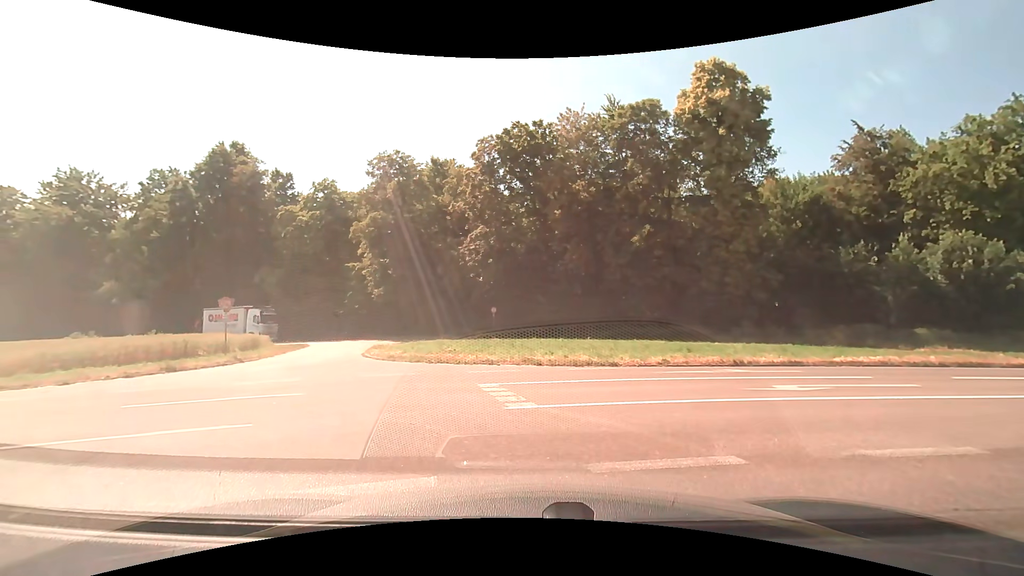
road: unclassified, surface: asphalt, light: Day
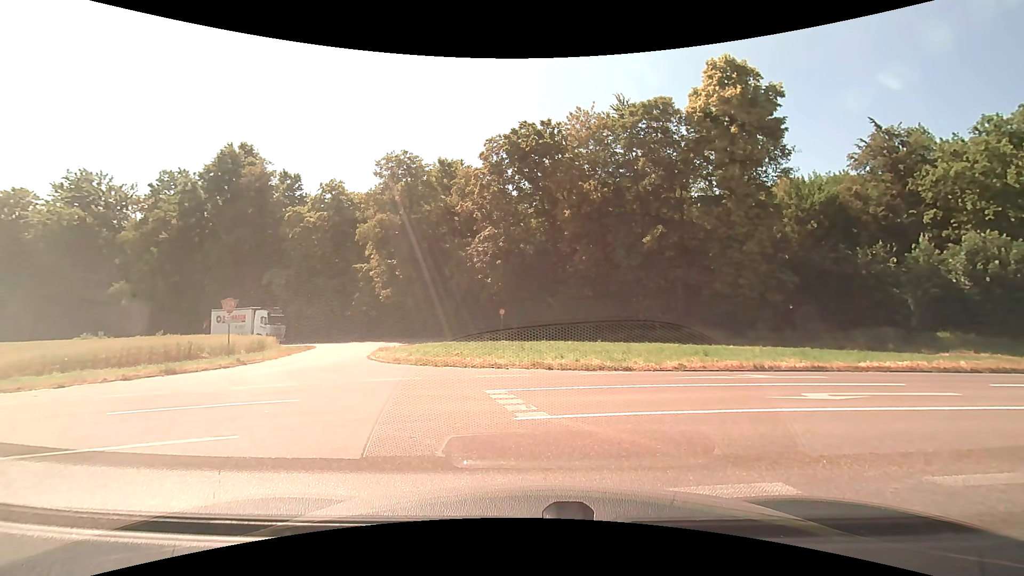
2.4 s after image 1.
(0.0, +0.7) m; 0°
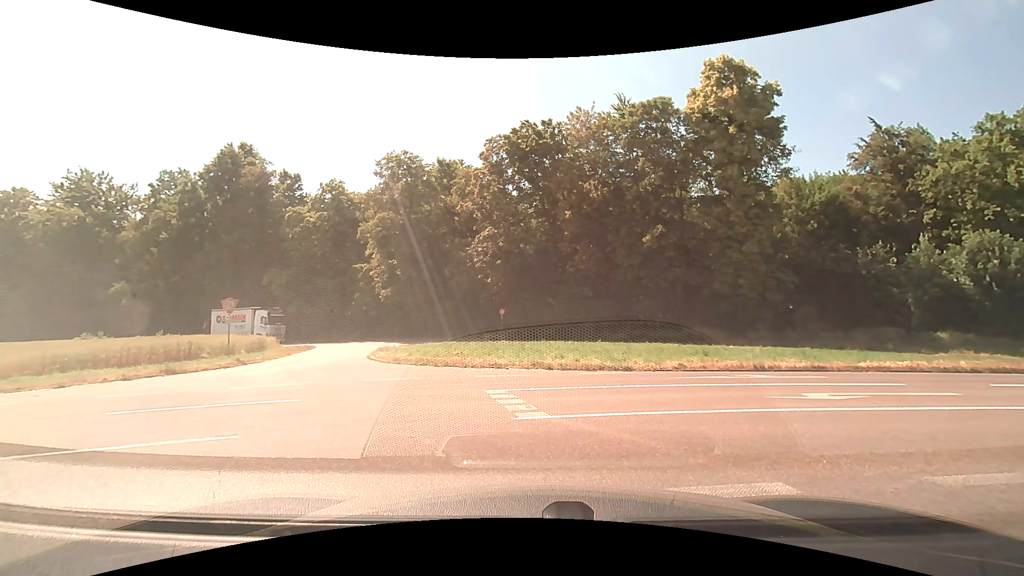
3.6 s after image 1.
(0.0, 0.0) m; 0°
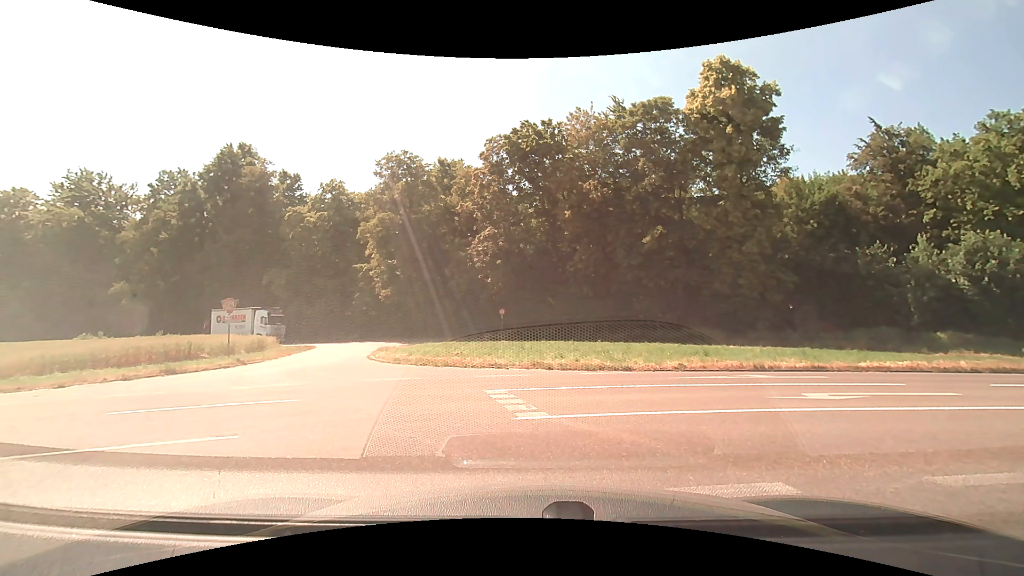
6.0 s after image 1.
(0.0, 0.0) m; 0°
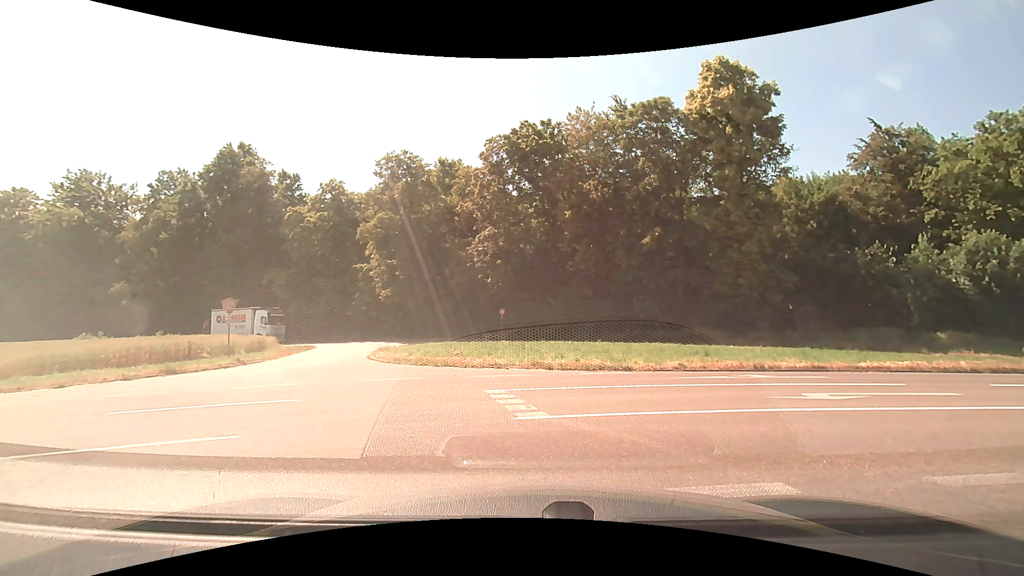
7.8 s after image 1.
(0.0, 0.0) m; 0°
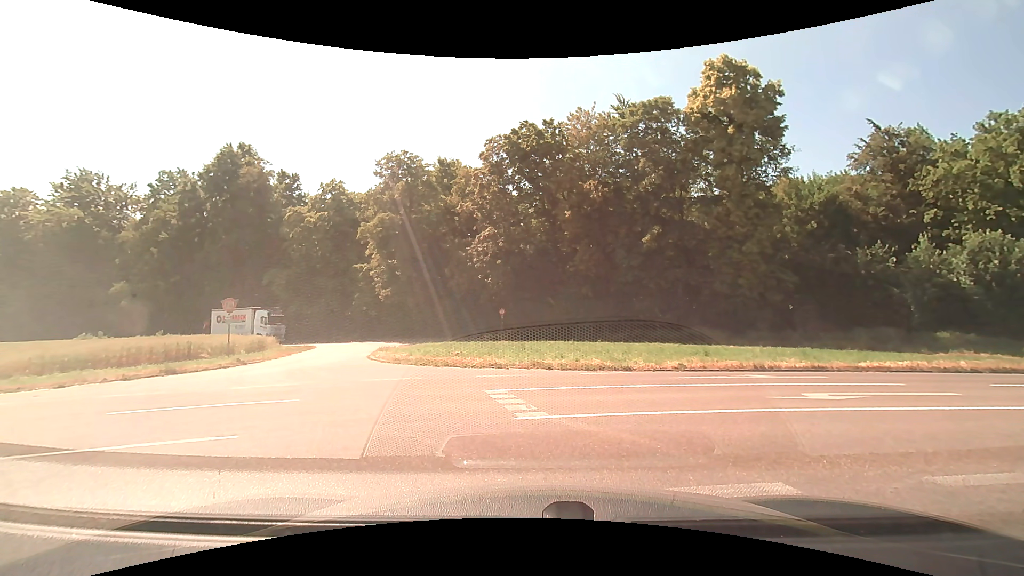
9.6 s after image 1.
(0.0, 0.0) m; 0°
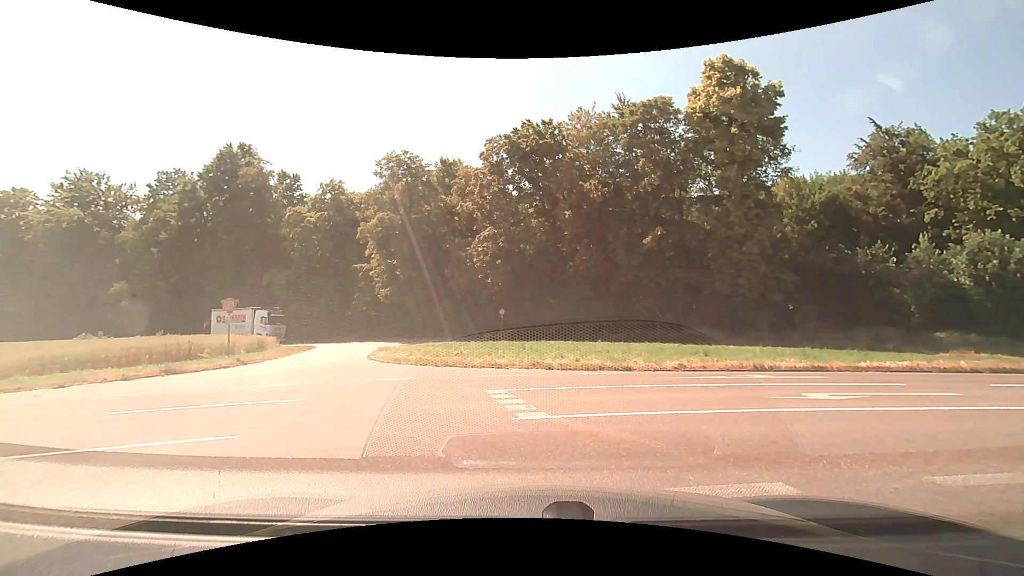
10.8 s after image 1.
(0.0, 0.0) m; 0°
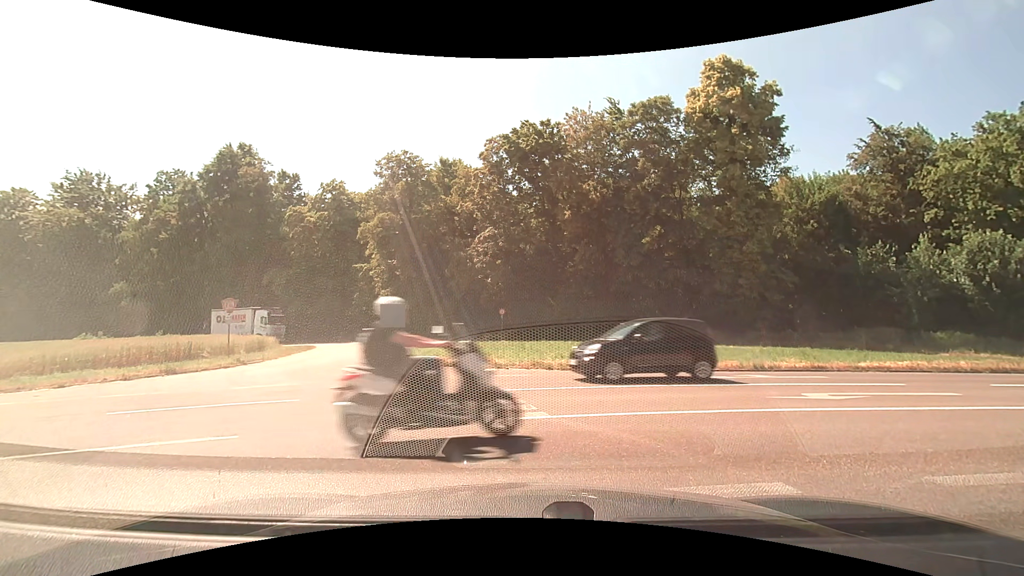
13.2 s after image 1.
(0.0, 0.0) m; 0°
(-4, +9) (-14, +10) (-24, +9) (-34, +7) (-43, +4) (-53, +2) (-63, 0) (-73, -2) (-82, -4) (-92, -6) m
